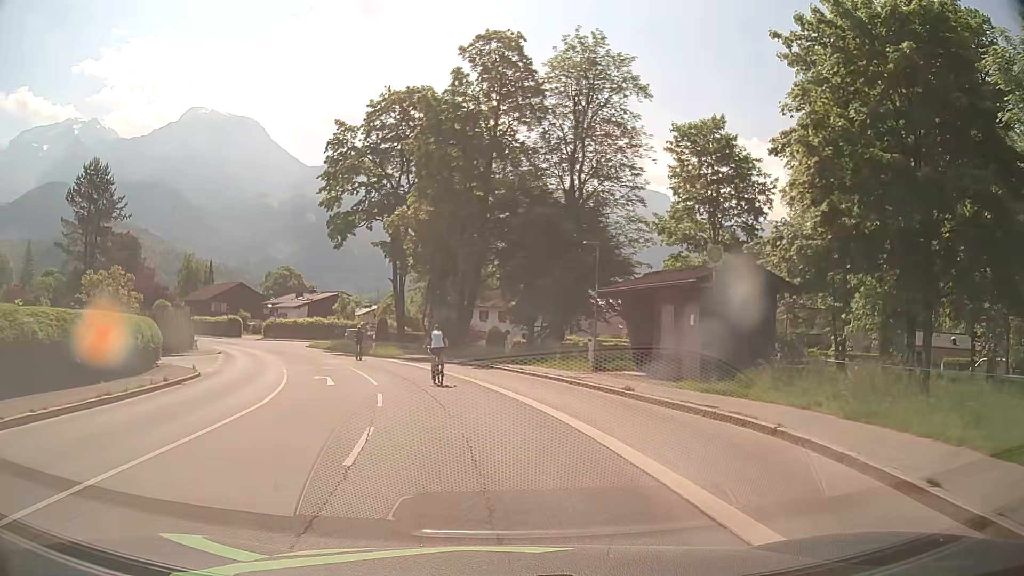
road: tertiary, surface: asphalt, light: Day
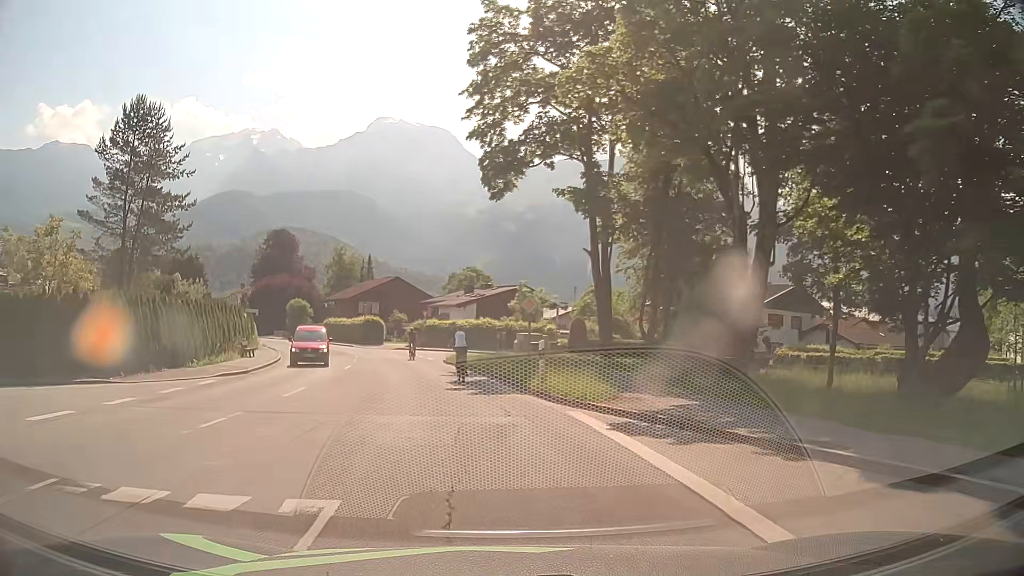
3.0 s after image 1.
(-3.3, +24.2) m; -17°
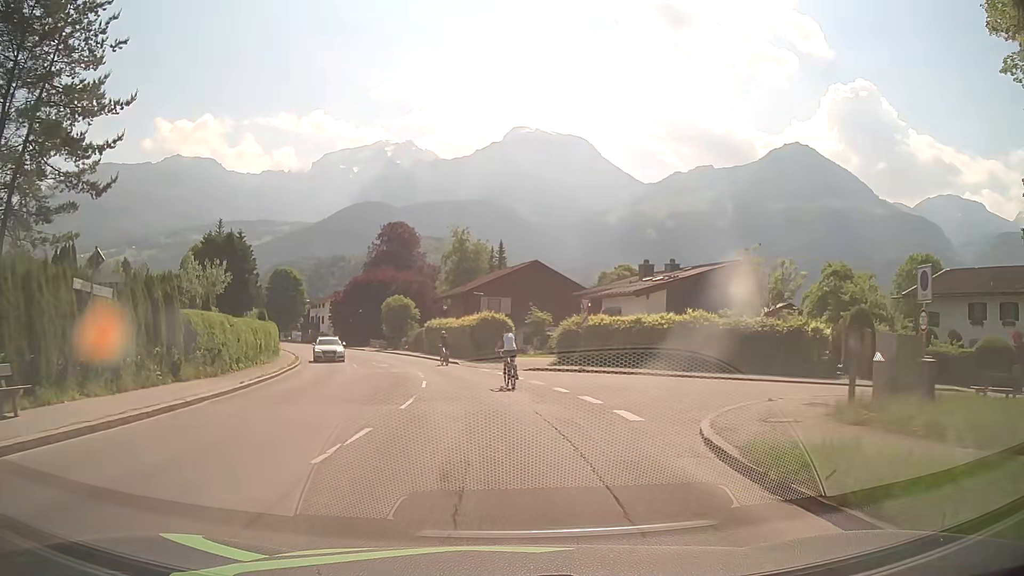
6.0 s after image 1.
(-3.8, +27.2) m; -12°
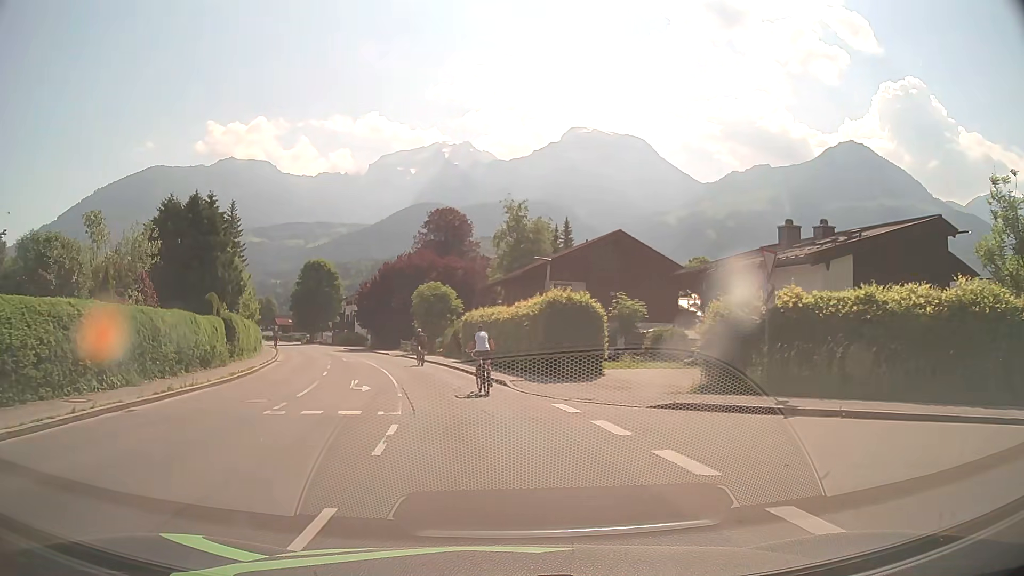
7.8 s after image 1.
(-0.8, +16.8) m; -5°
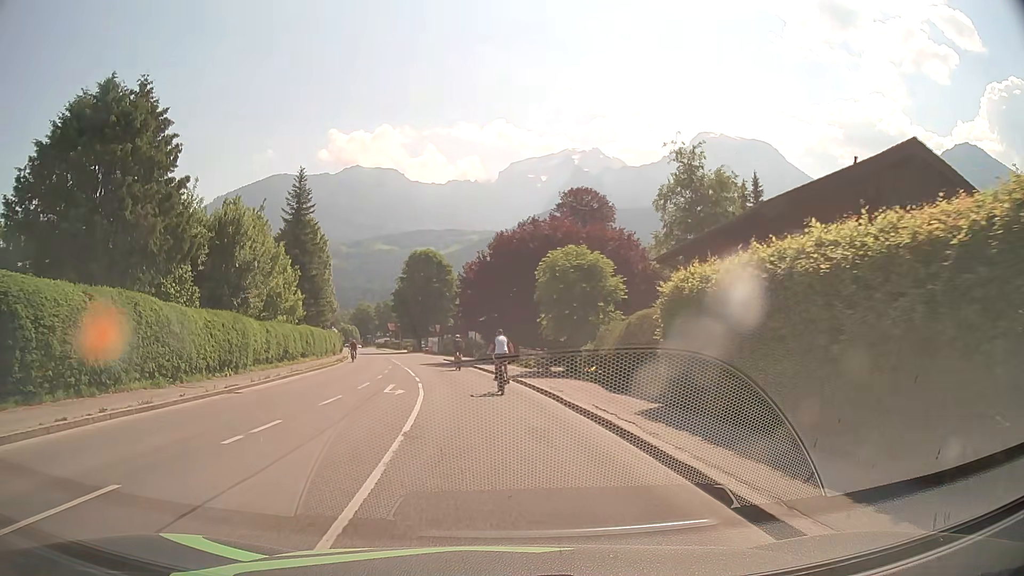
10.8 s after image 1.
(-2.6, +22.7) m; -12°
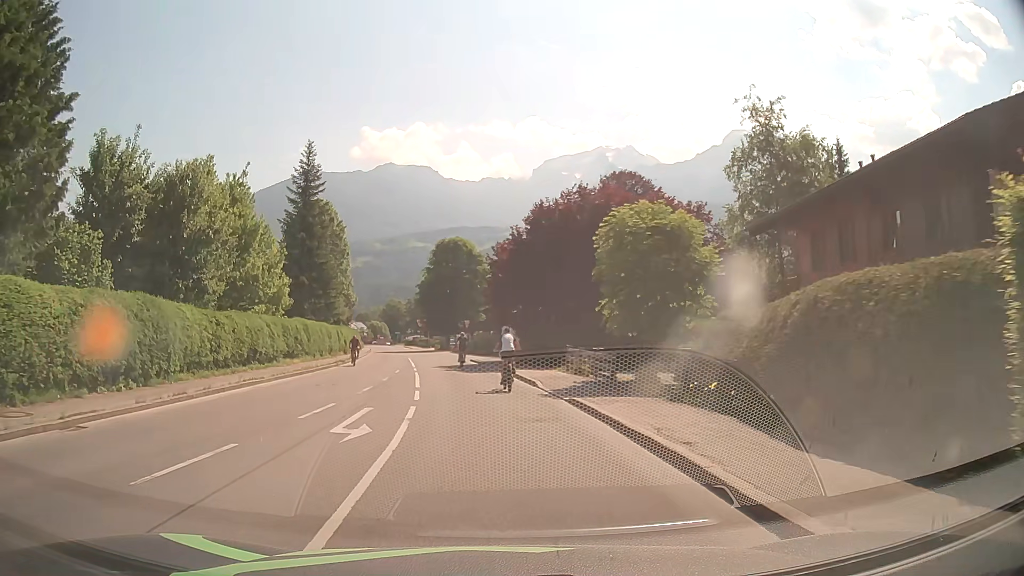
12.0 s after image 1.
(-0.2, +9.2) m; -3°
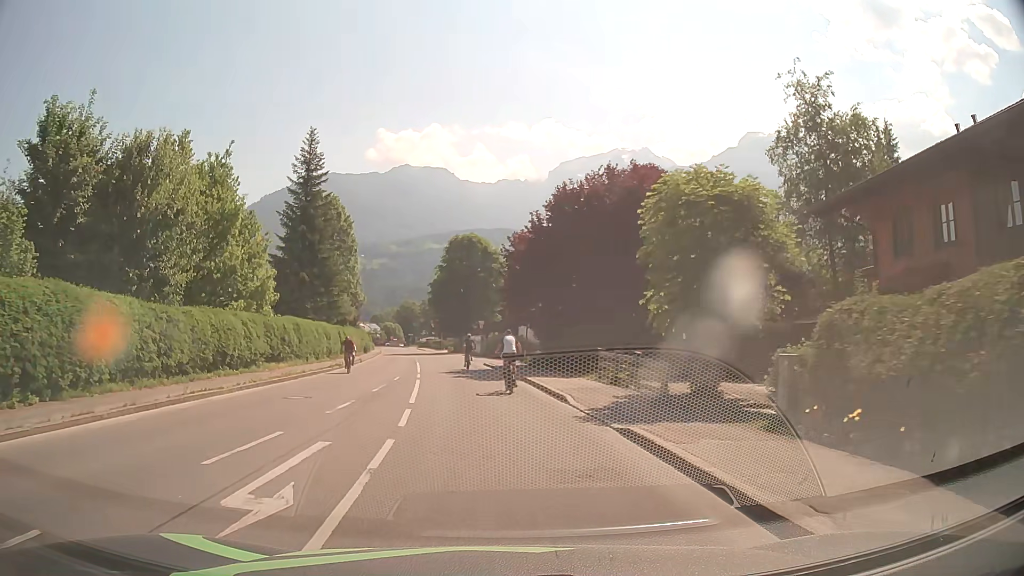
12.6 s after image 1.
(-0.1, +4.7) m; -2°
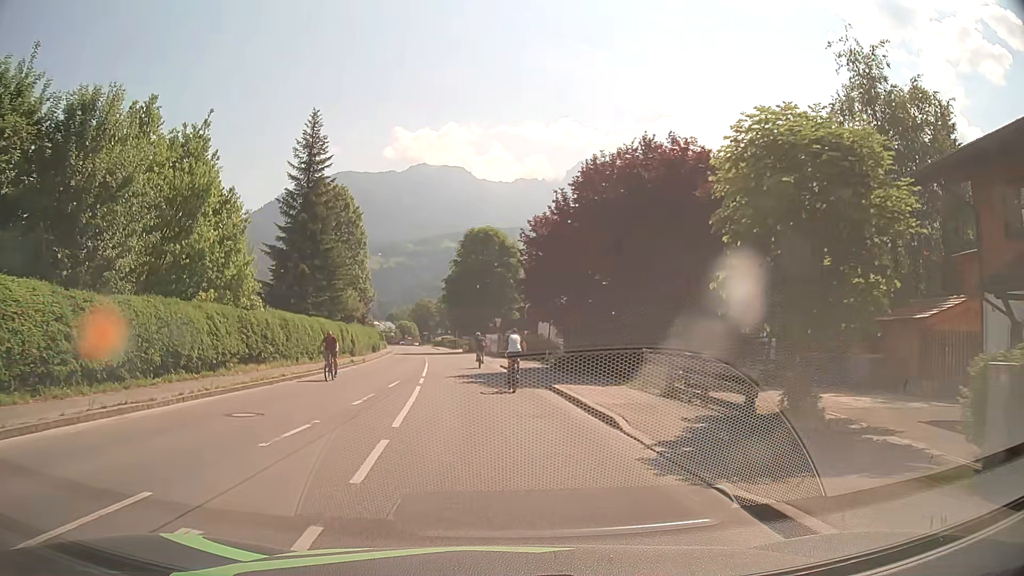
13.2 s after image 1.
(-0.1, +4.7) m; -1°
(0, +10) (-1, +20) (-2, +30) (-3, +40) (-4, +50) (-5, +60) (-7, +70) (-8, +80) (-9, +89) (-11, +99) m
